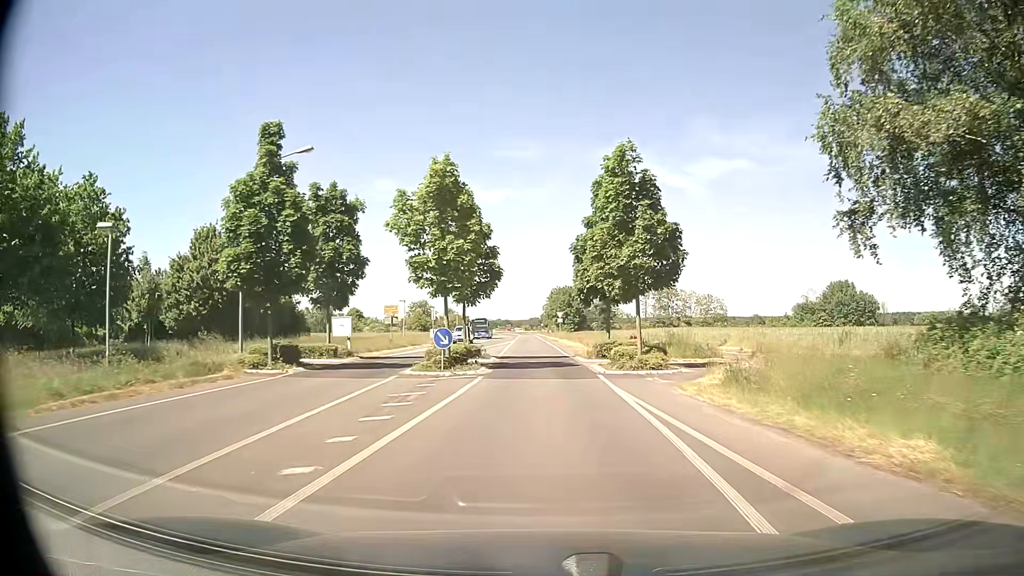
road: tertiary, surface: asphalt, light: Day
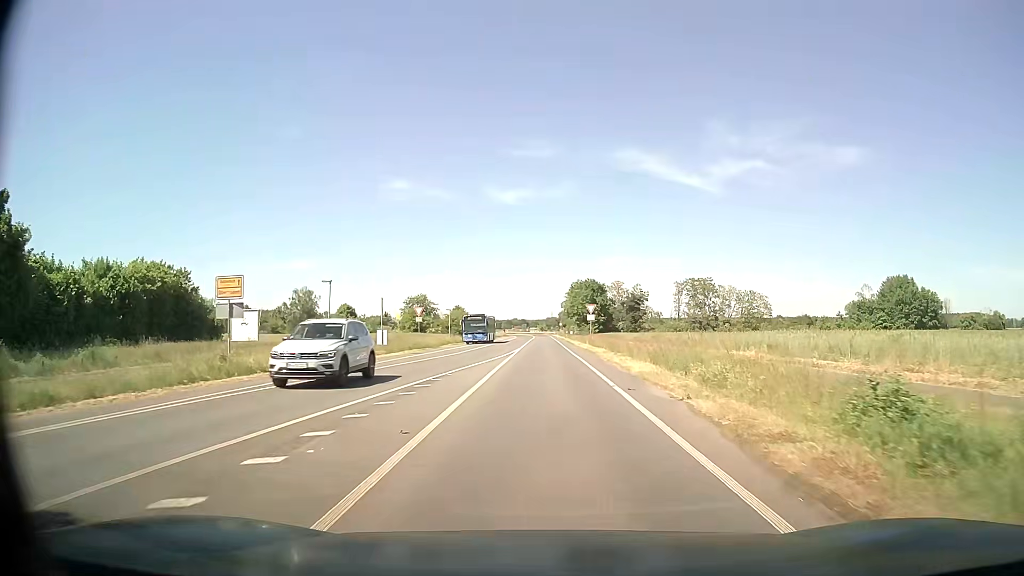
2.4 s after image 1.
(-0.4, +28.4) m; -1°
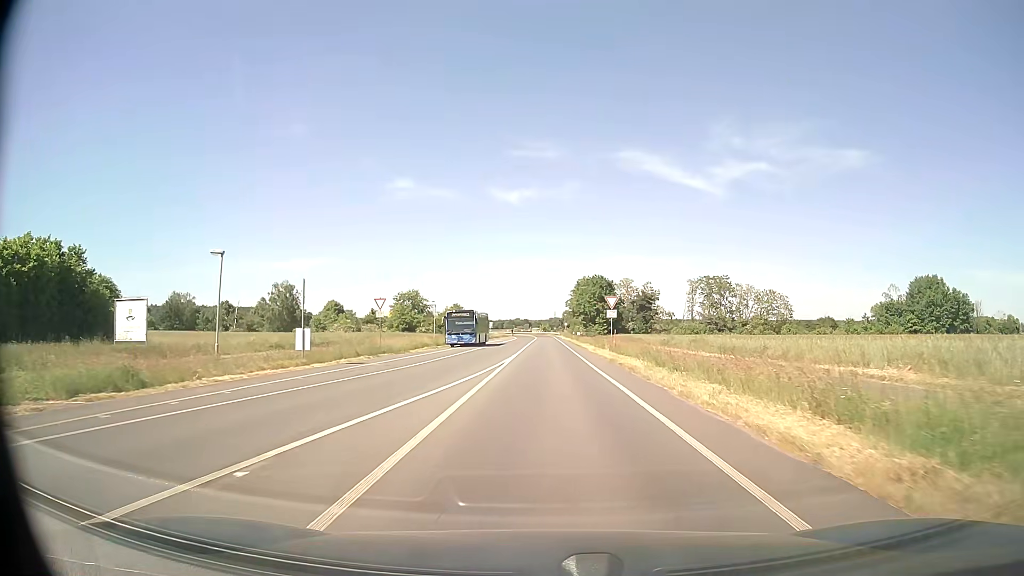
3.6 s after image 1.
(-0.2, +14.5) m; -1°
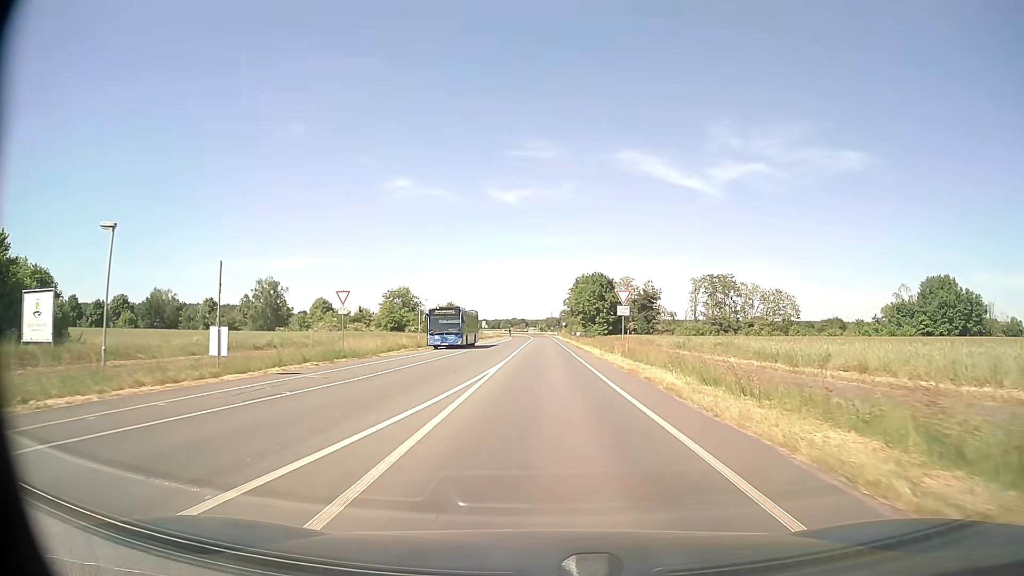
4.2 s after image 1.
(0.0, +7.3) m; 0°
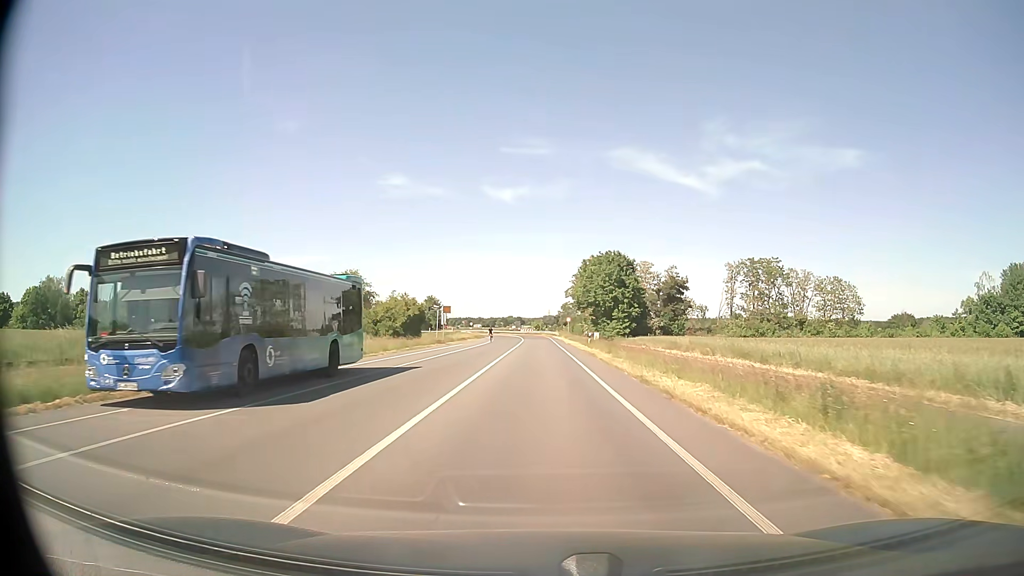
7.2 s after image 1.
(+0.2, +37.8) m; 0°
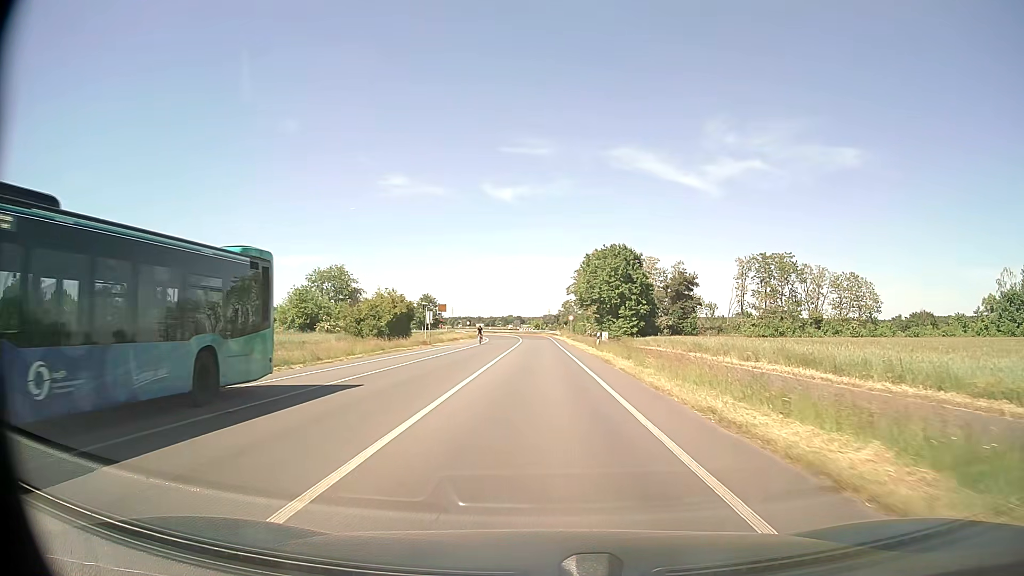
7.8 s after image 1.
(0.0, +7.8) m; 0°
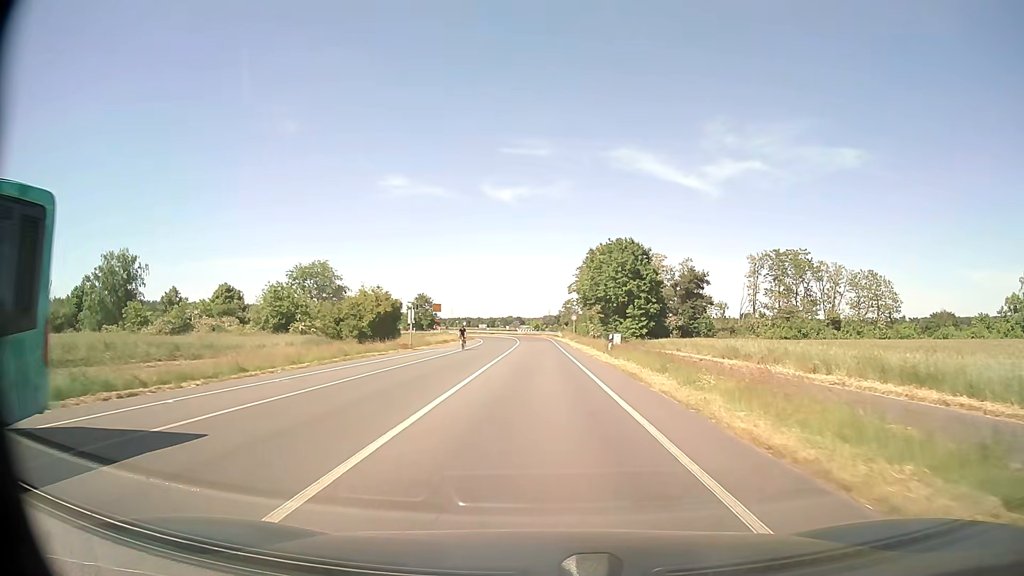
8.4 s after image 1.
(0.0, +7.9) m; 0°
(0, +10) (0, +20) (0, +30) (0, +40) (0, +50) (0, +60) (0, +70) (0, +80) (-1, +90) (-2, +100) m
